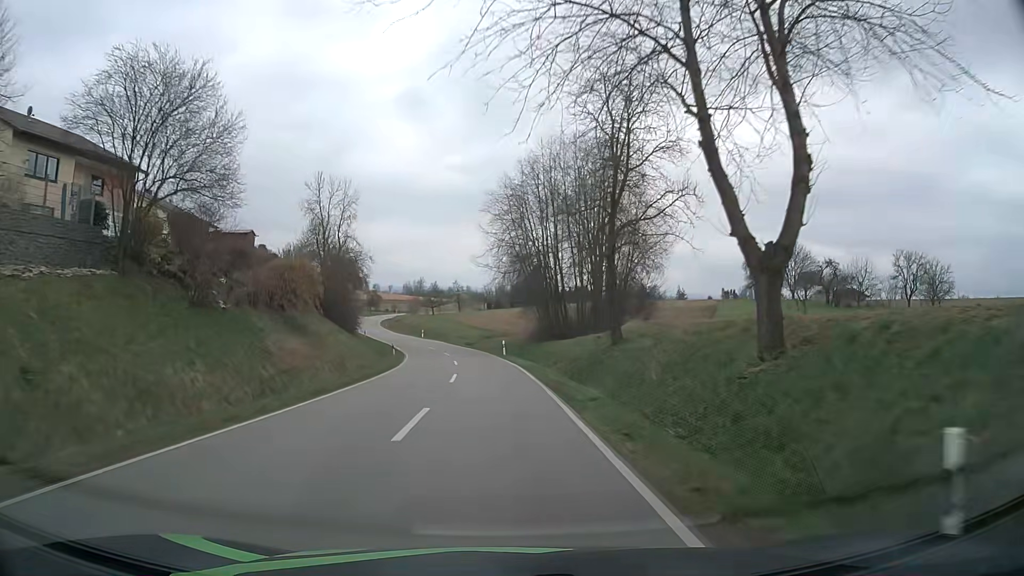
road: tertiary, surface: asphalt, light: Day
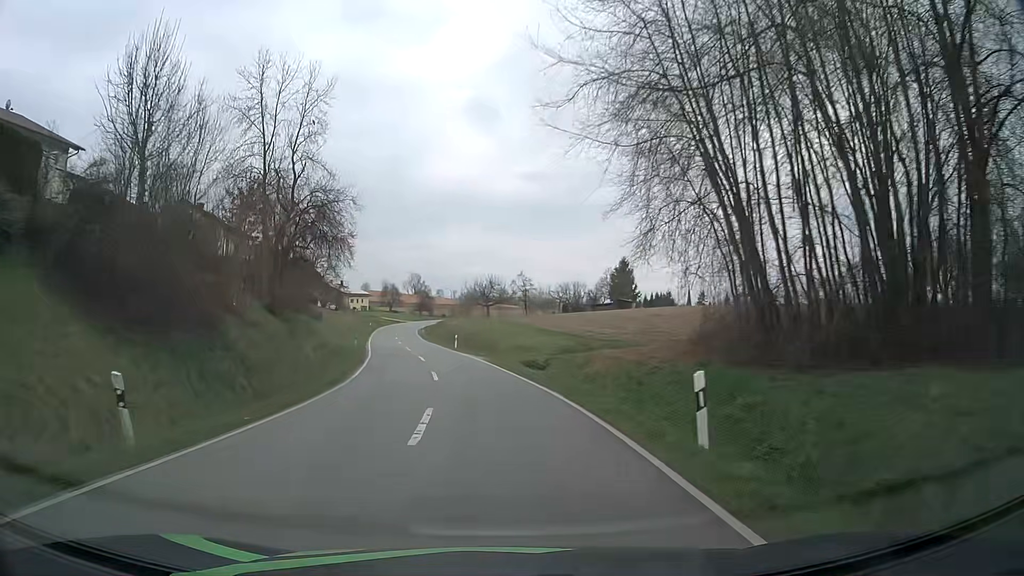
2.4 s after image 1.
(-1.4, +36.2) m; -6°
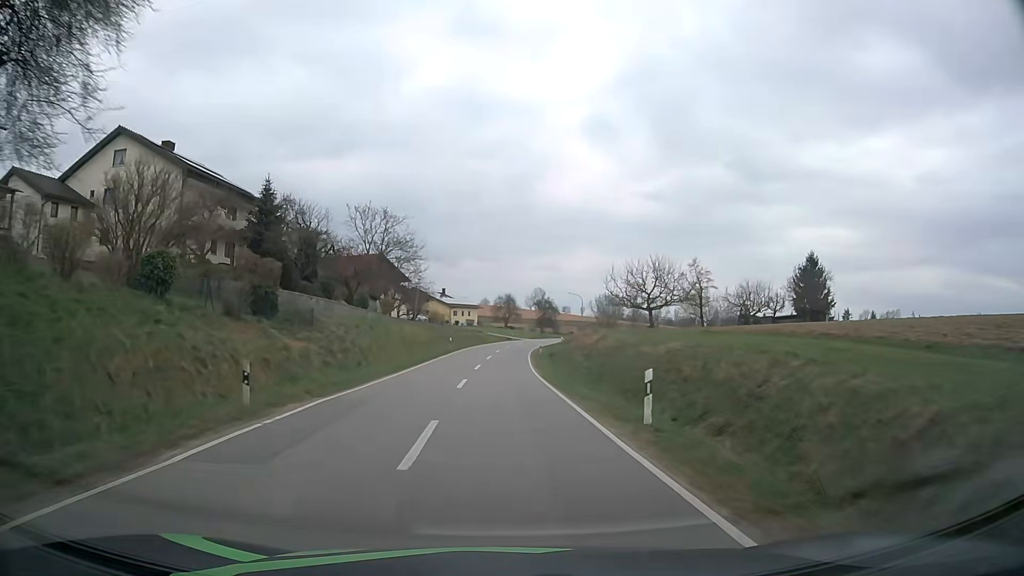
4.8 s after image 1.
(-3.6, +37.4) m; -11°
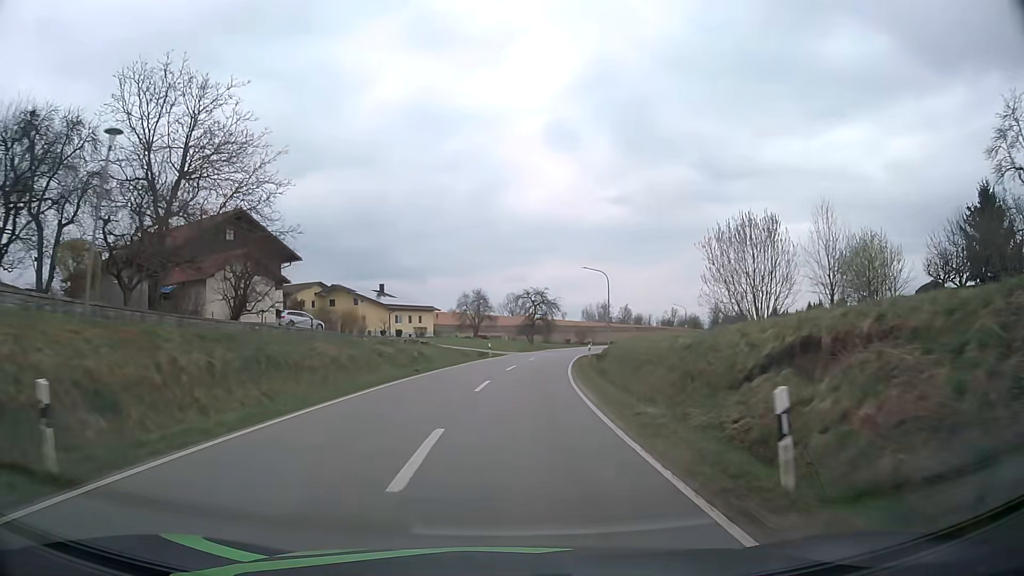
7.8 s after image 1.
(+0.2, +48.7) m; +3°
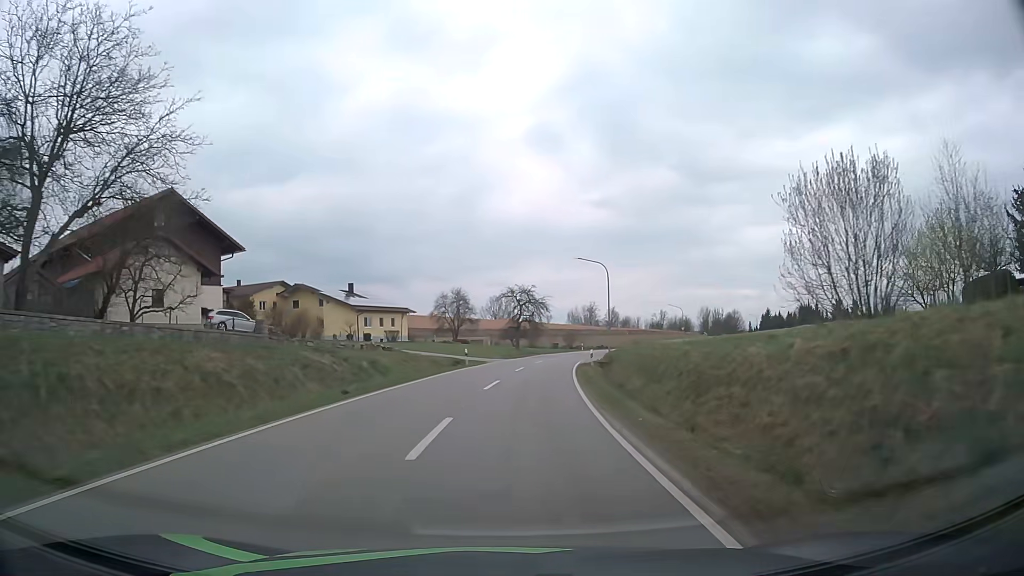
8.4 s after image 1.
(+0.1, +9.8) m; +1°
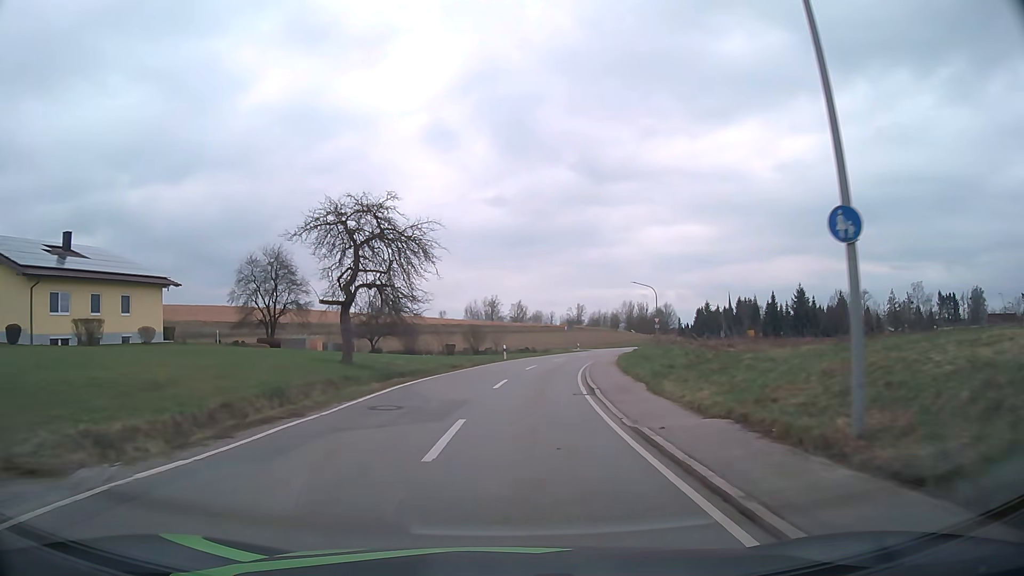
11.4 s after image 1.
(+3.3, +46.8) m; +9°
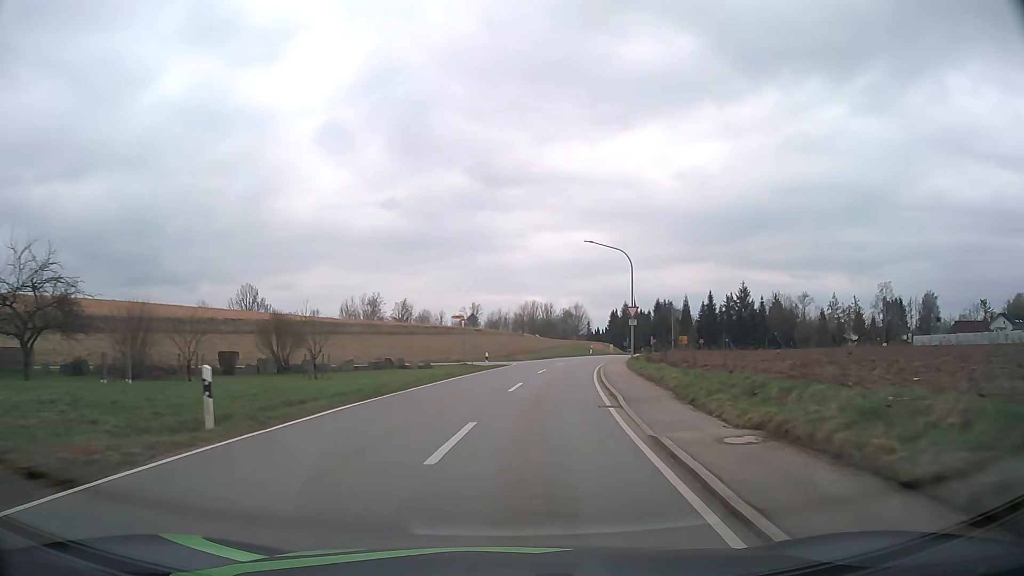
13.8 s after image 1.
(+2.5, +35.5) m; +9°
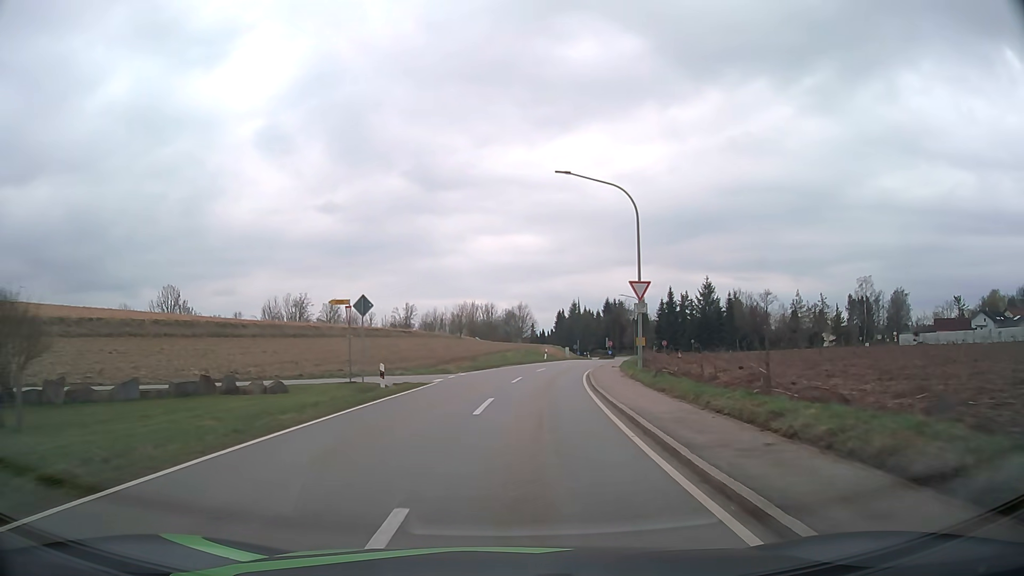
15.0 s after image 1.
(+0.8, +17.8) m; +5°
